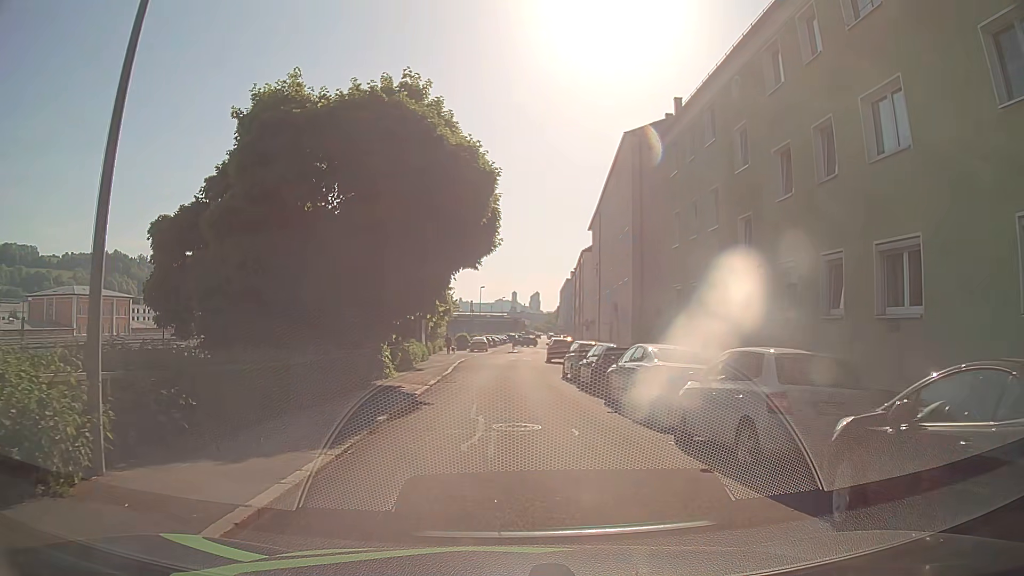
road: residential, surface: asphalt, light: Day
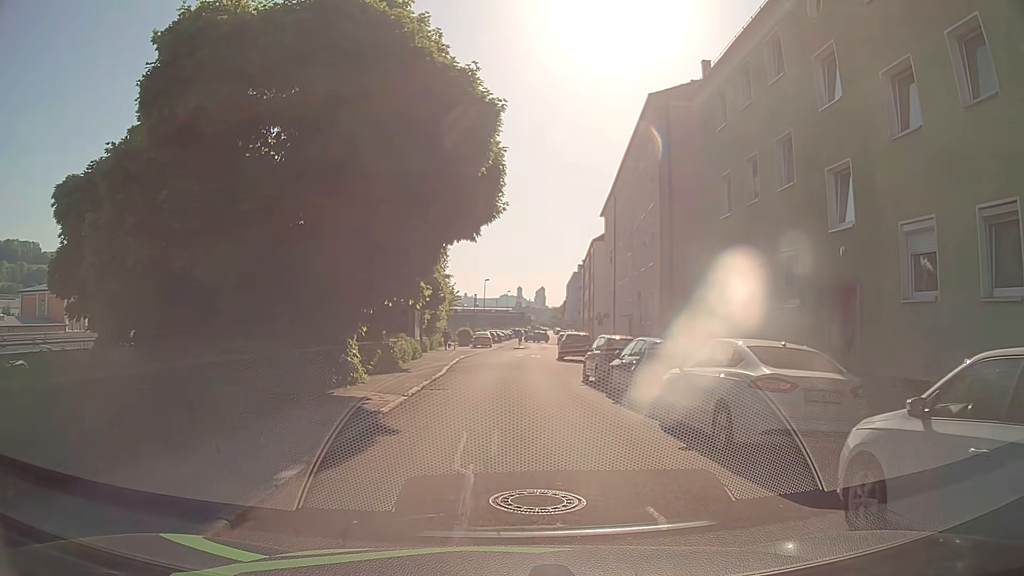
(-0.1, +5.3) m; -1°
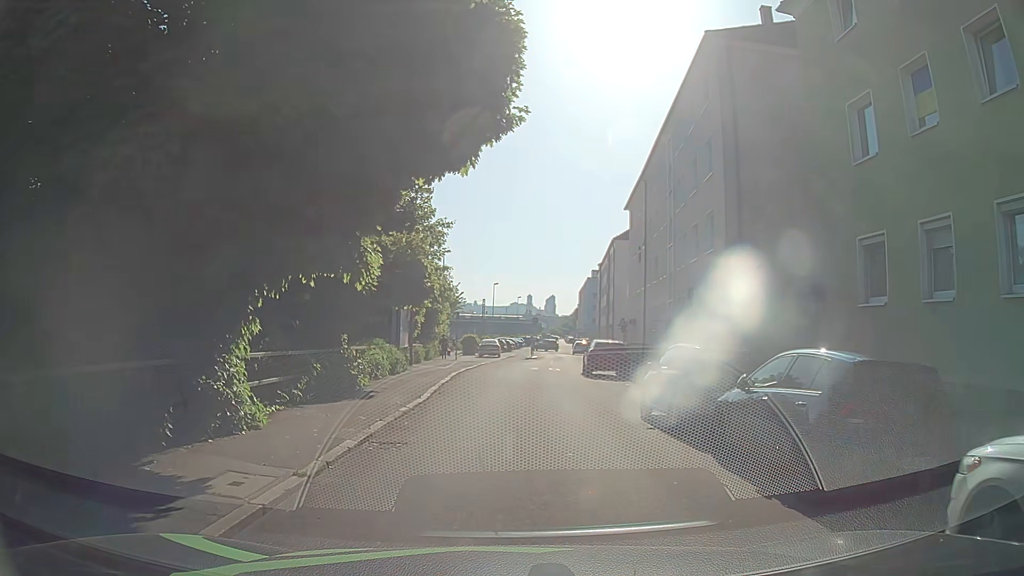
(0.0, +8.0) m; +1°
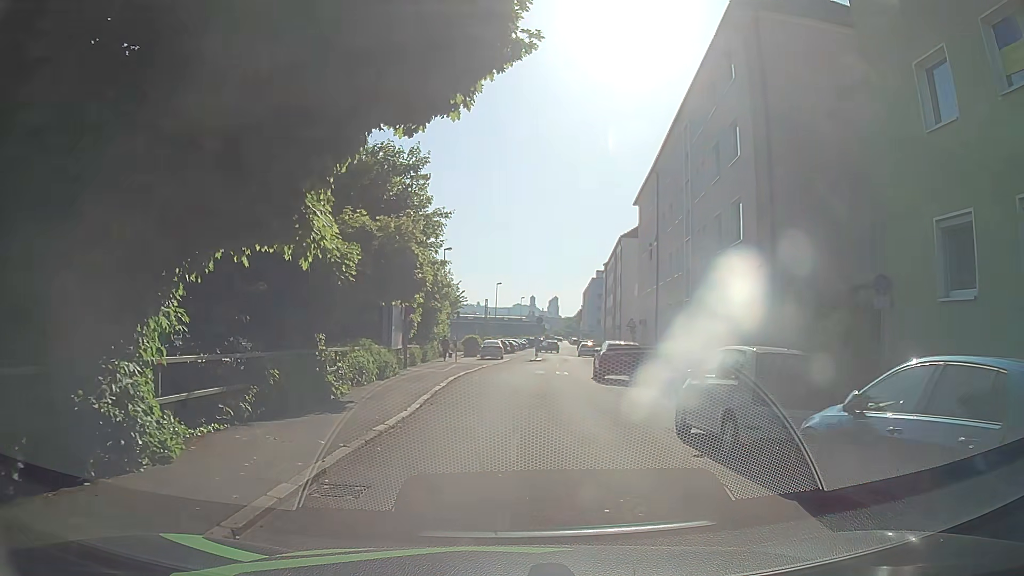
(0.0, +2.7) m; +1°
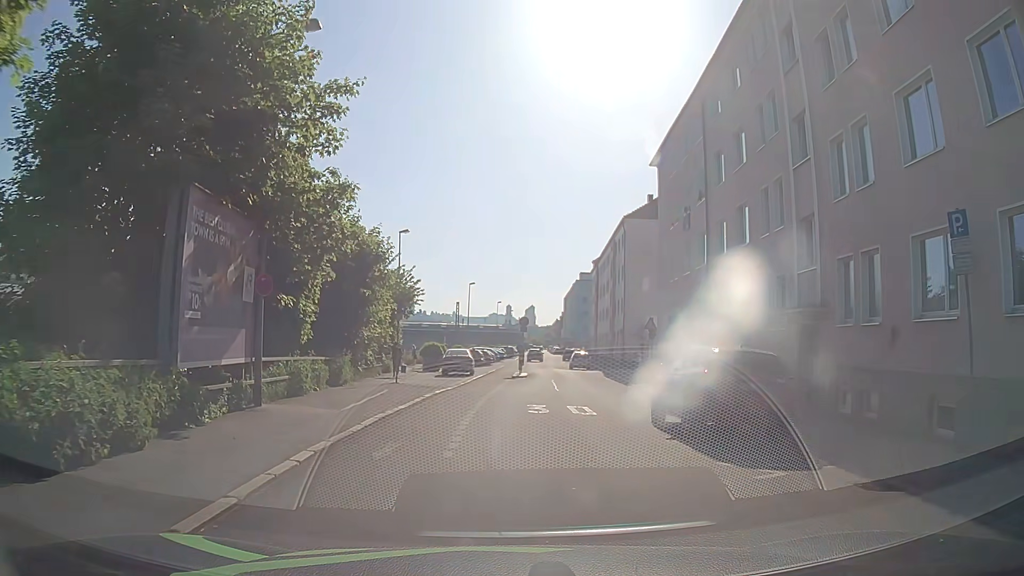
(-0.3, +15.1) m; -1°
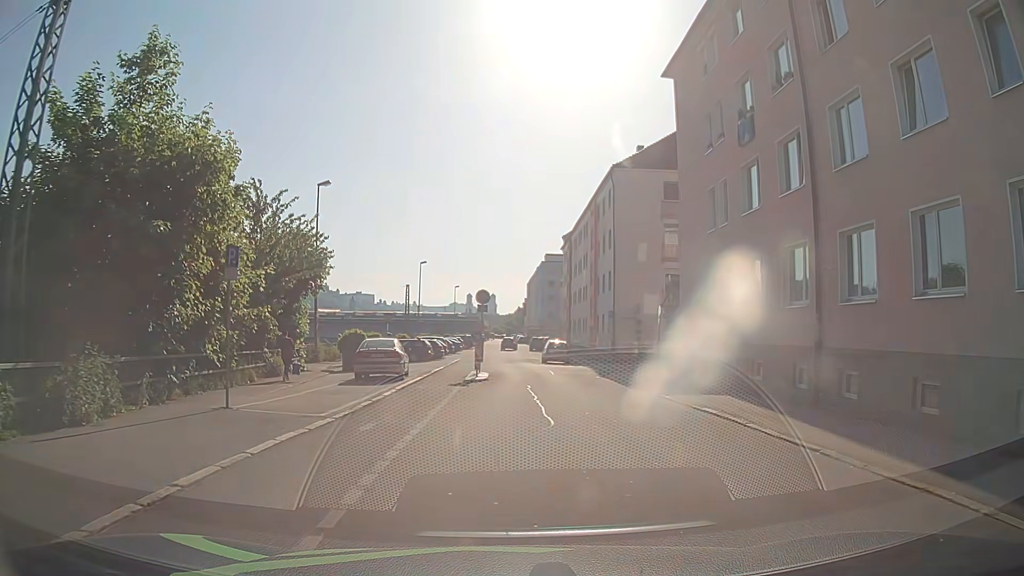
(+0.5, +13.1) m; +3°
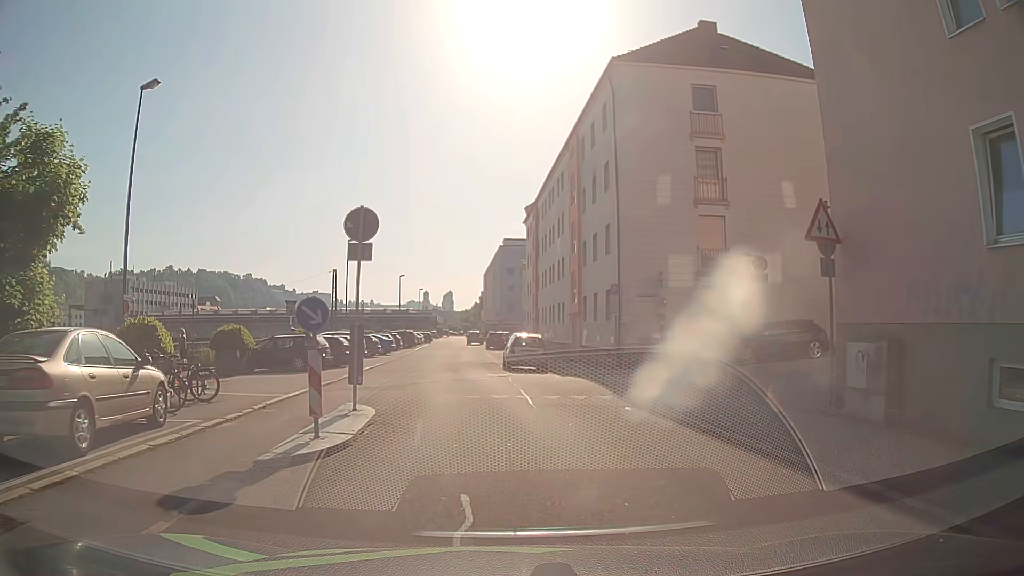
(+0.8, +16.4) m; +4°
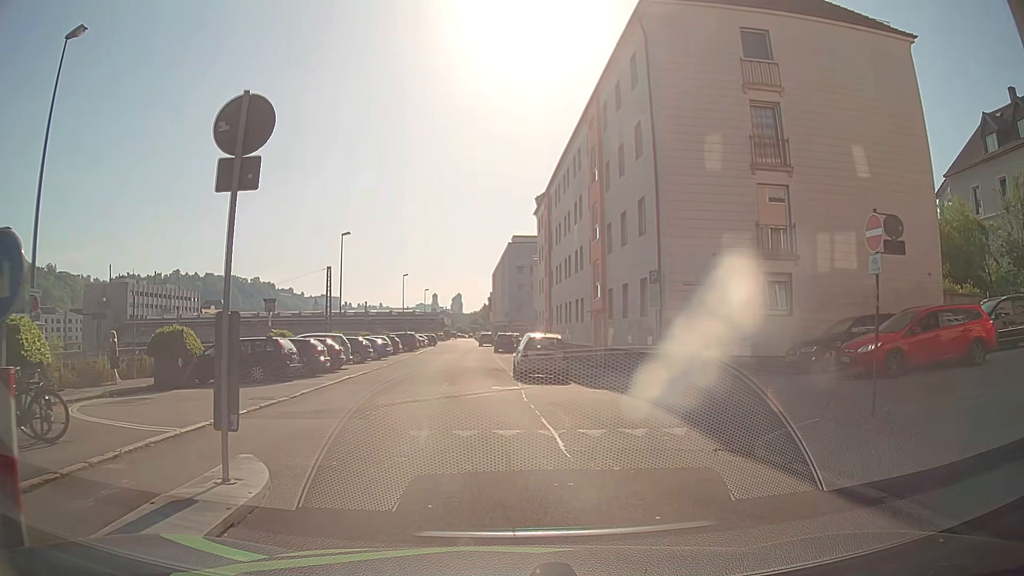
(0.0, +5.6) m; -1°
(0, +10) (-1, +20) (-2, +30) (-2, +40) (-2, +50) (-3, +60) (-2, +70) (-2, +80) (-2, +90) (-3, +100) m
